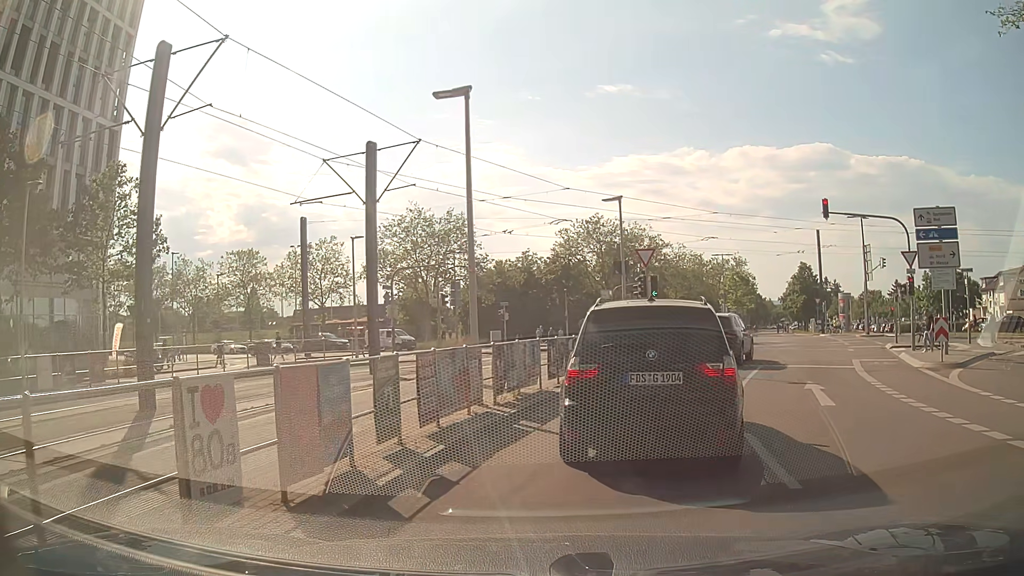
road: secondary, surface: asphalt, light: Day
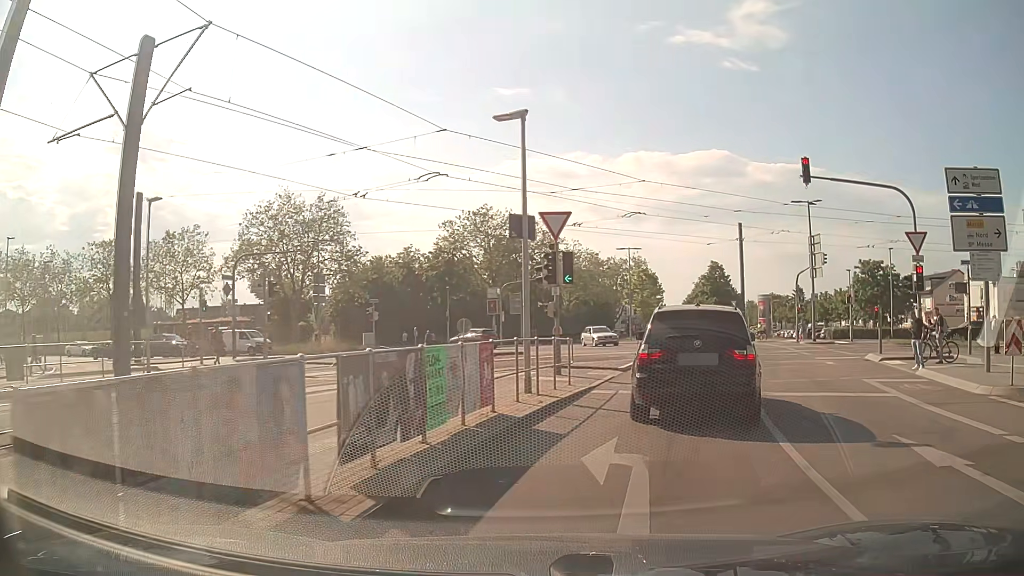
(+0.2, +9.0) m; +8°
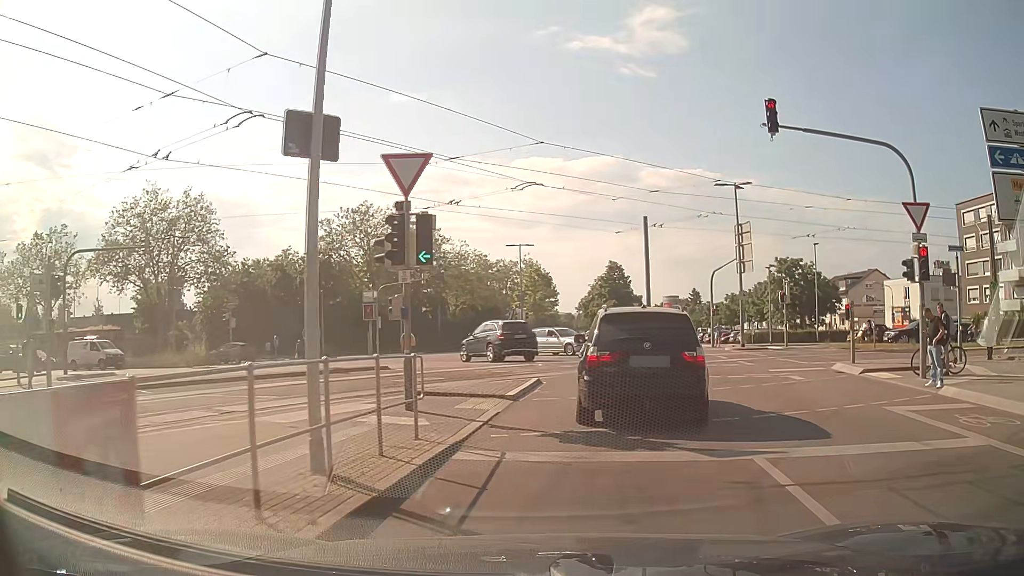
(+0.4, +6.4) m; +9°
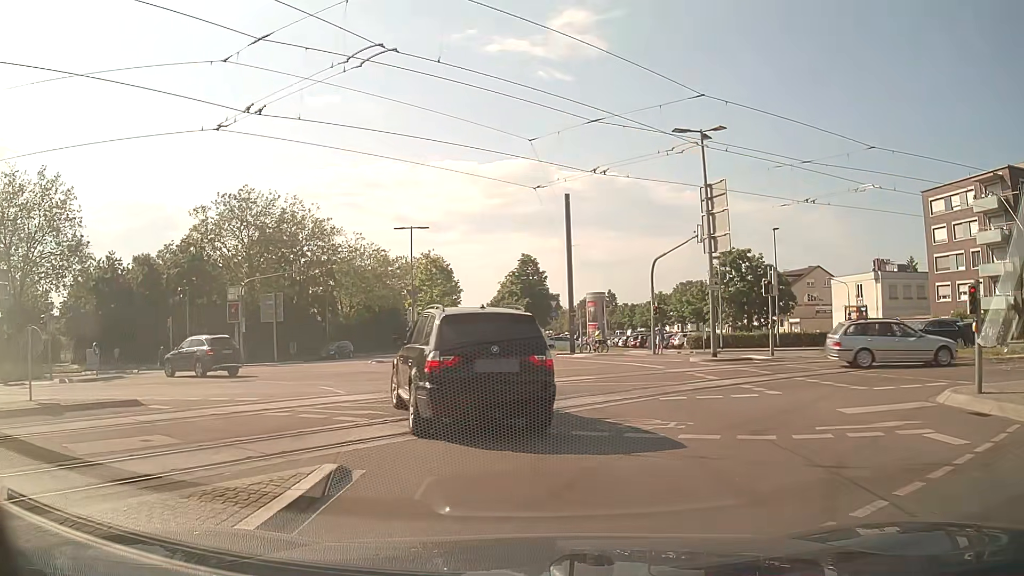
(+0.7, +10.3) m; +7°
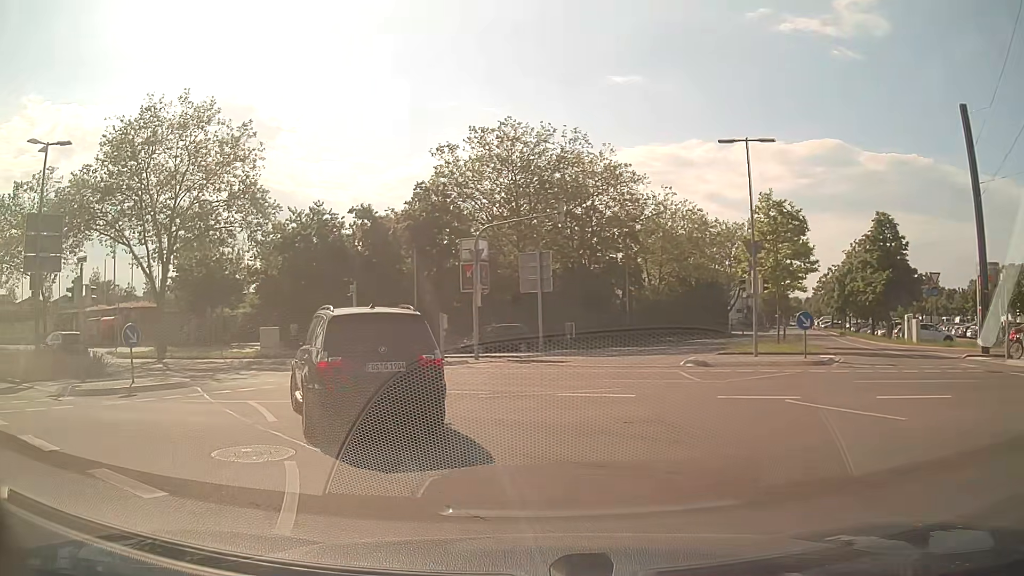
(-3.1, +16.3) m; -27°
